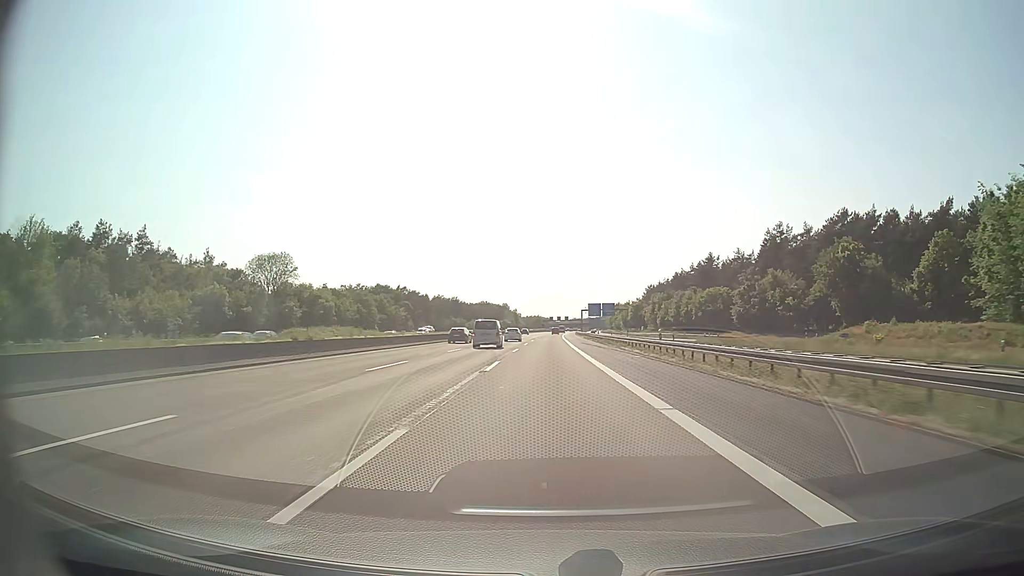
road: motorway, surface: asphalt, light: Day
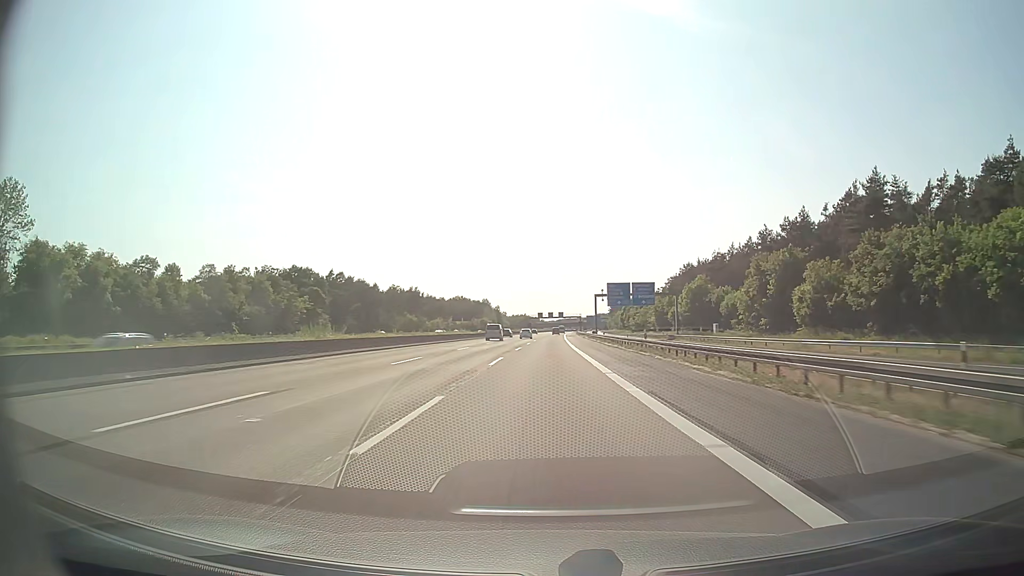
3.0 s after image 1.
(+0.9, +87.1) m; +1°
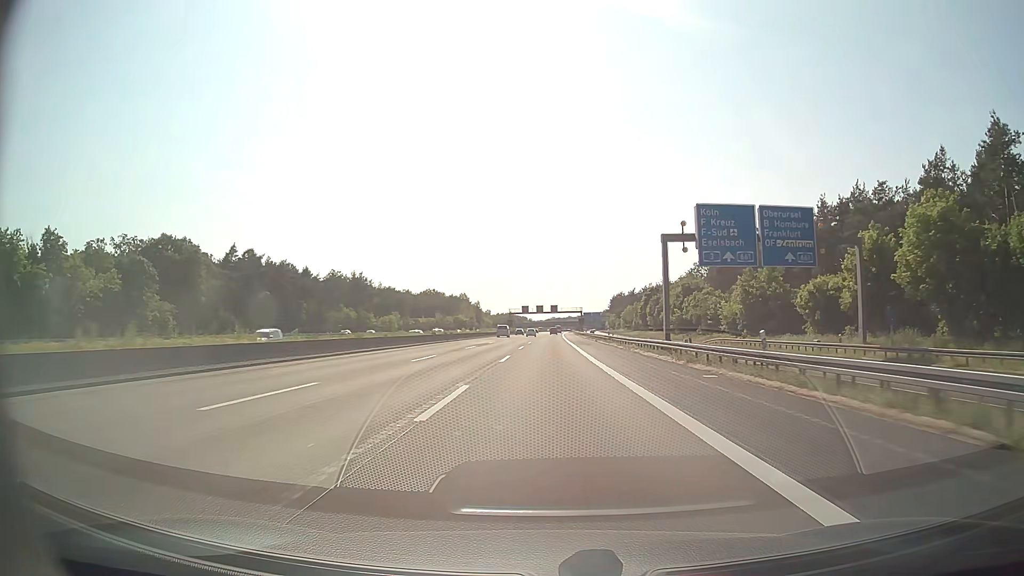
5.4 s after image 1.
(+0.5, +69.7) m; +1°
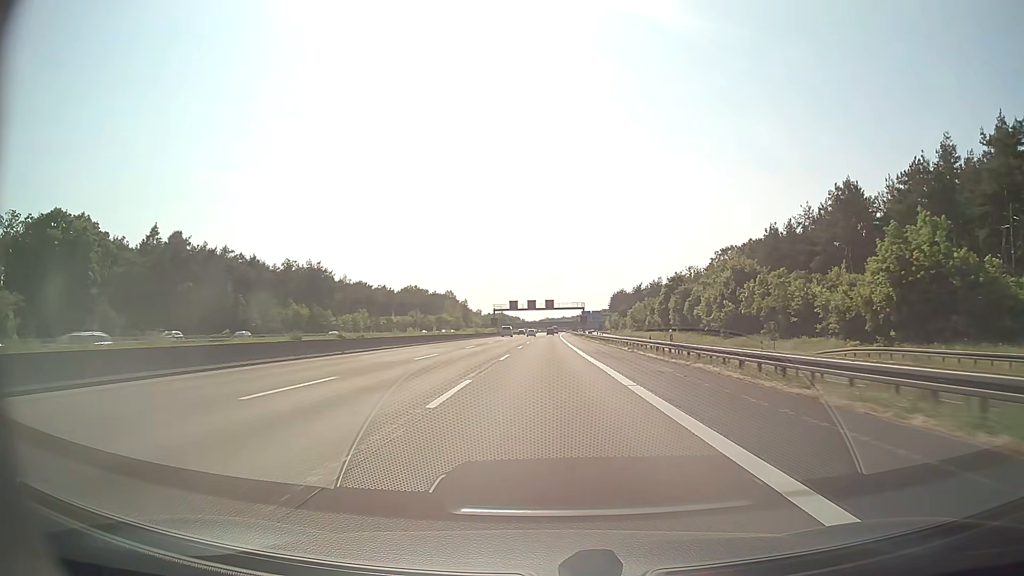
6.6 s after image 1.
(+0.2, +34.8) m; +1°
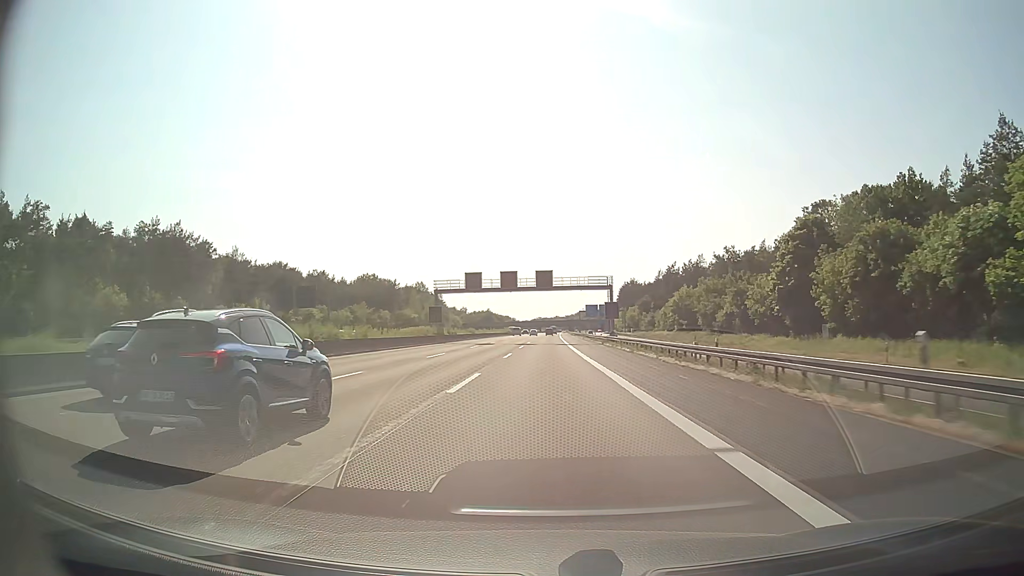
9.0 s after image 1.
(+0.4, +69.7) m; +1°
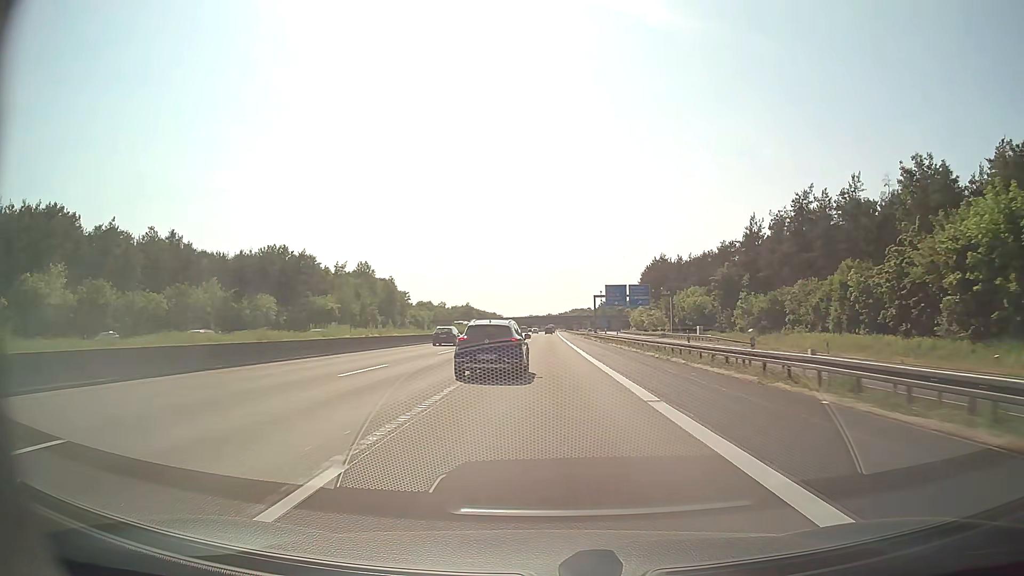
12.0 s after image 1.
(+0.5, +87.3) m; +1°
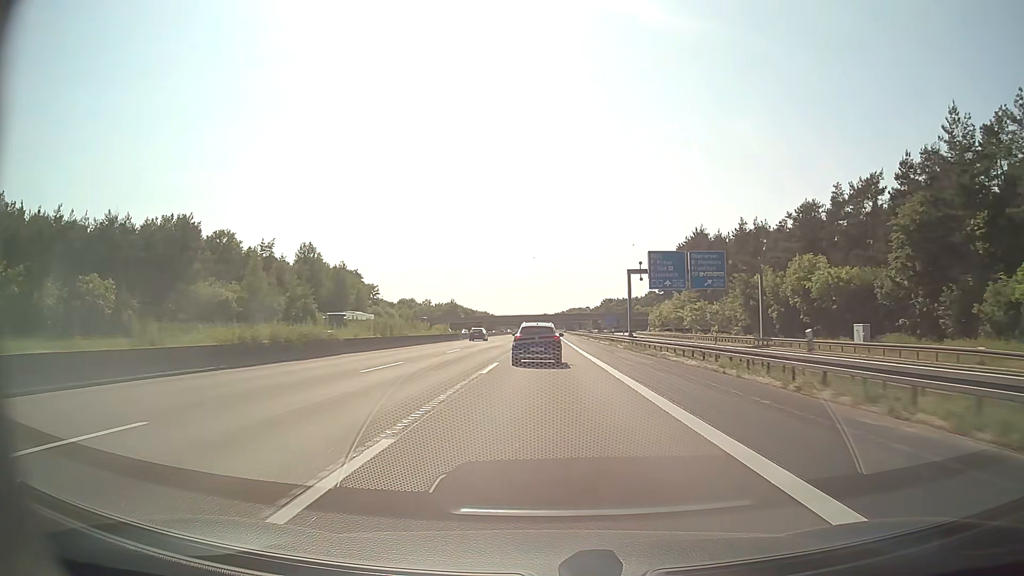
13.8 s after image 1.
(0.0, +52.3) m; 0°
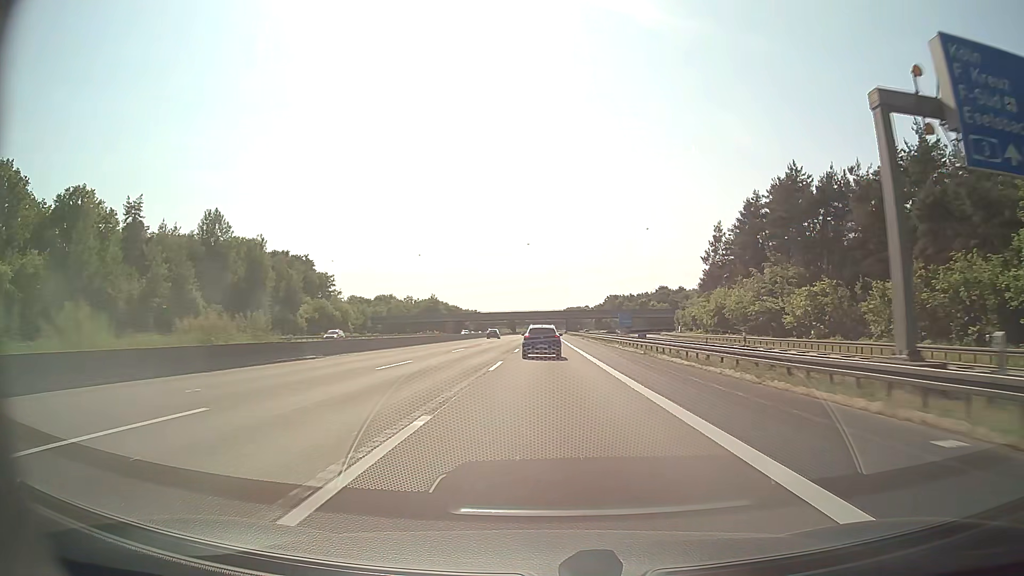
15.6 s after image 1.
(+0.1, +52.4) m; 0°
(0, +10) (0, +20) (0, +30) (0, +40) (0, +50) (0, +60) (0, +70) (0, +80) (0, +90) (+1, +100) m
